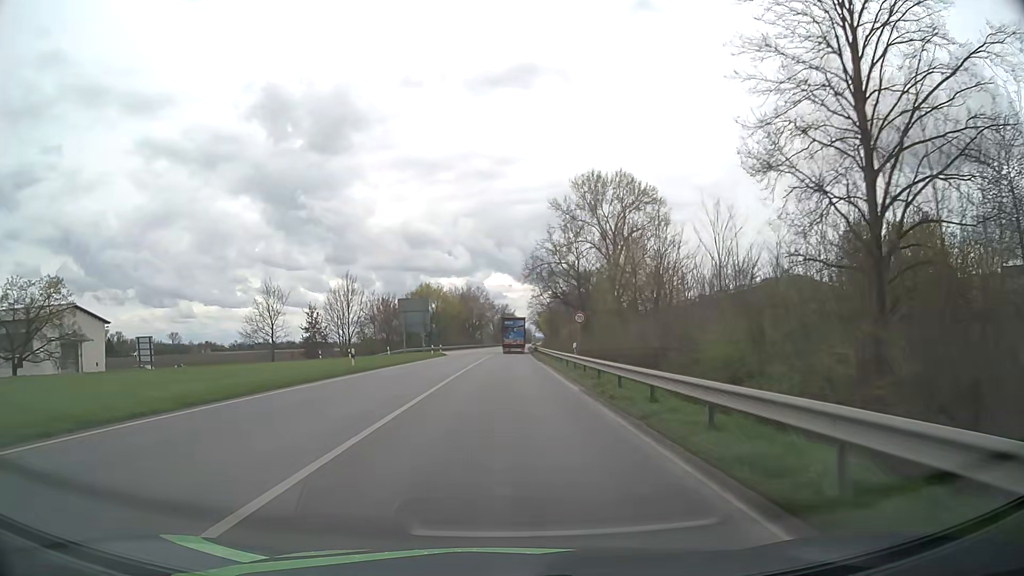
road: primary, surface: asphalt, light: Day
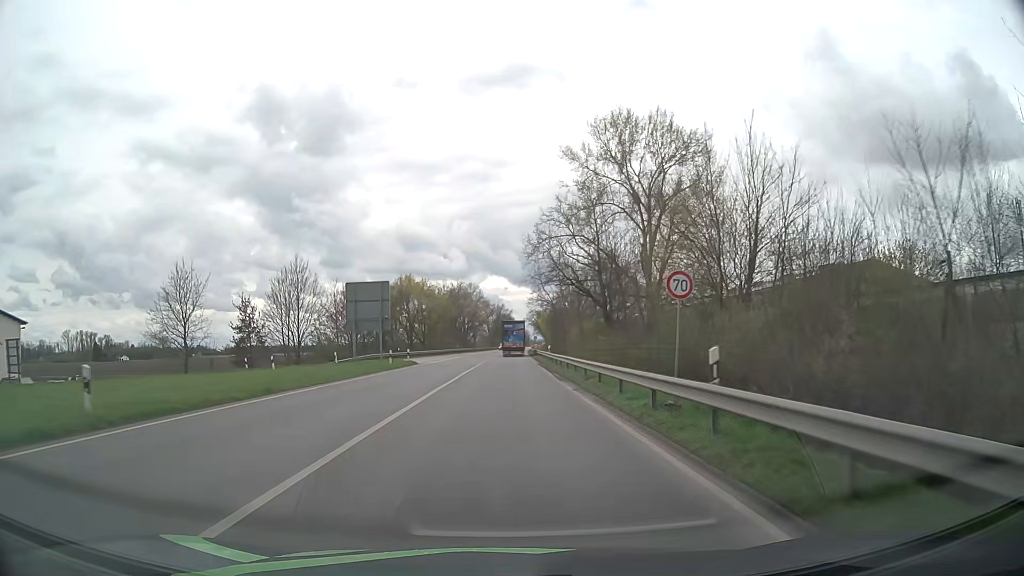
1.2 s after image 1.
(+0.1, +20.4) m; +1°
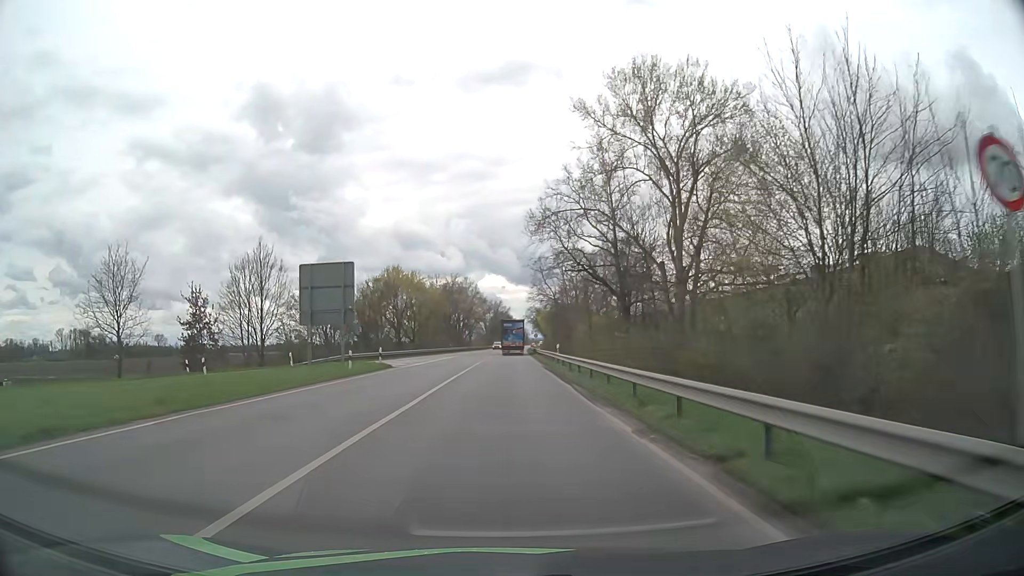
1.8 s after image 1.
(0.0, +10.1) m; 0°
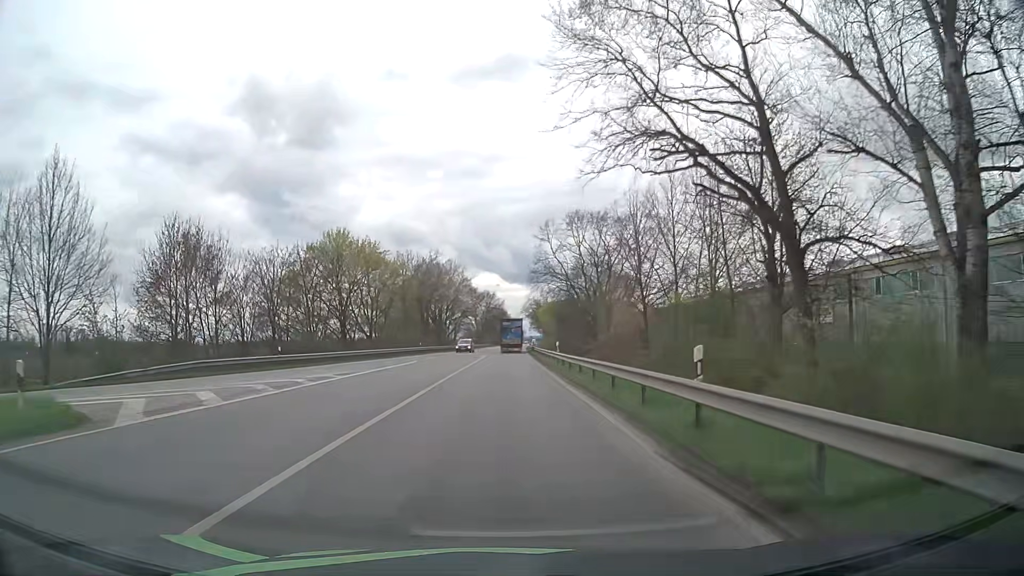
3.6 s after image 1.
(+0.1, +29.6) m; 0°
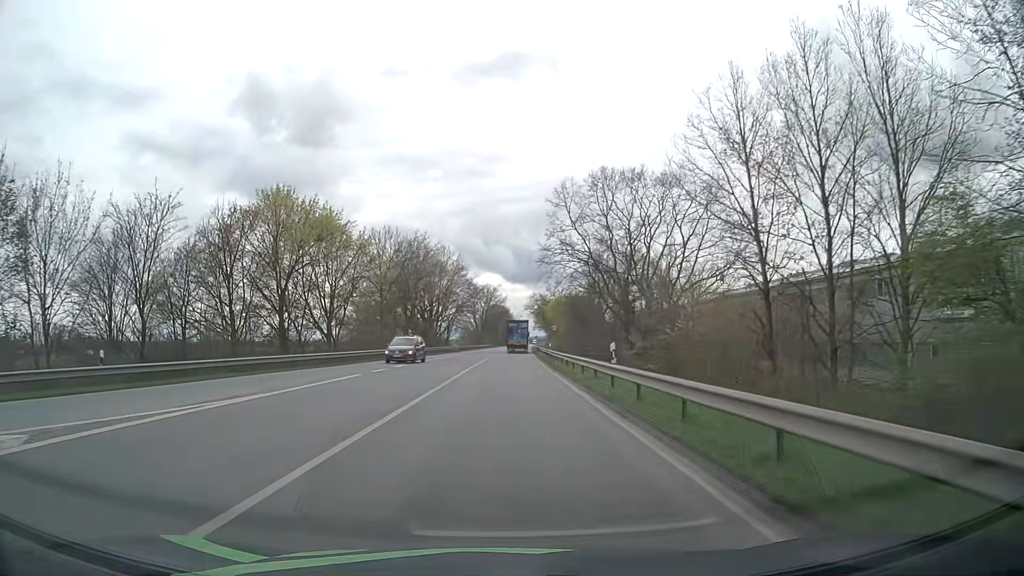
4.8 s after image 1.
(0.0, +18.8) m; 0°
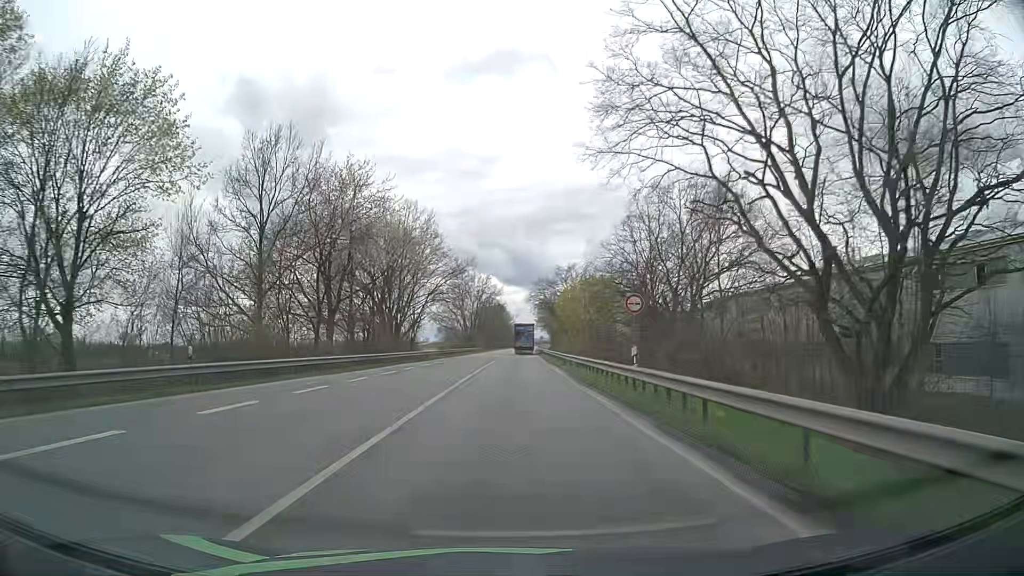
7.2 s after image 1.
(+0.1, +36.2) m; 0°
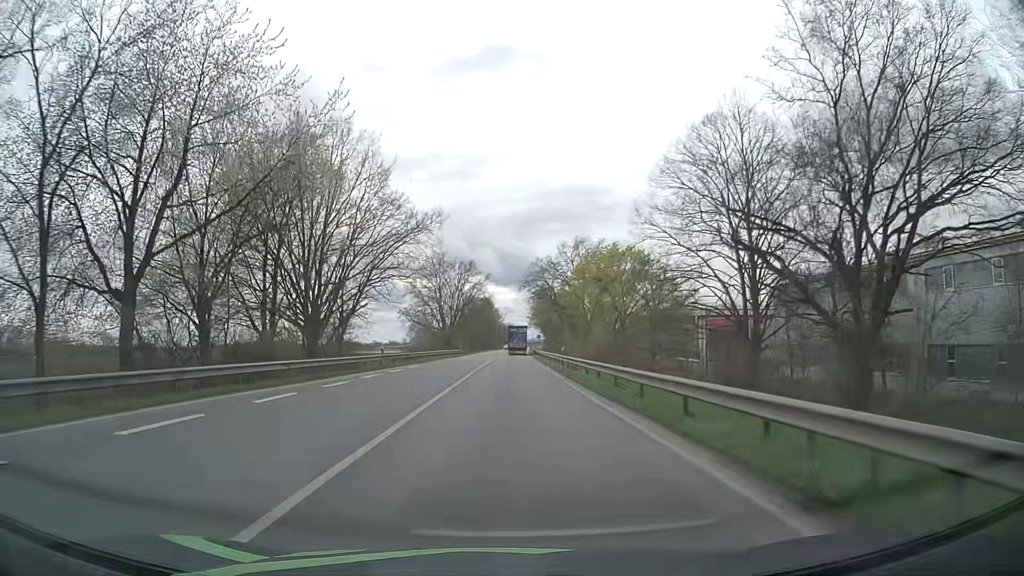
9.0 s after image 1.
(+0.2, +27.0) m; +1°
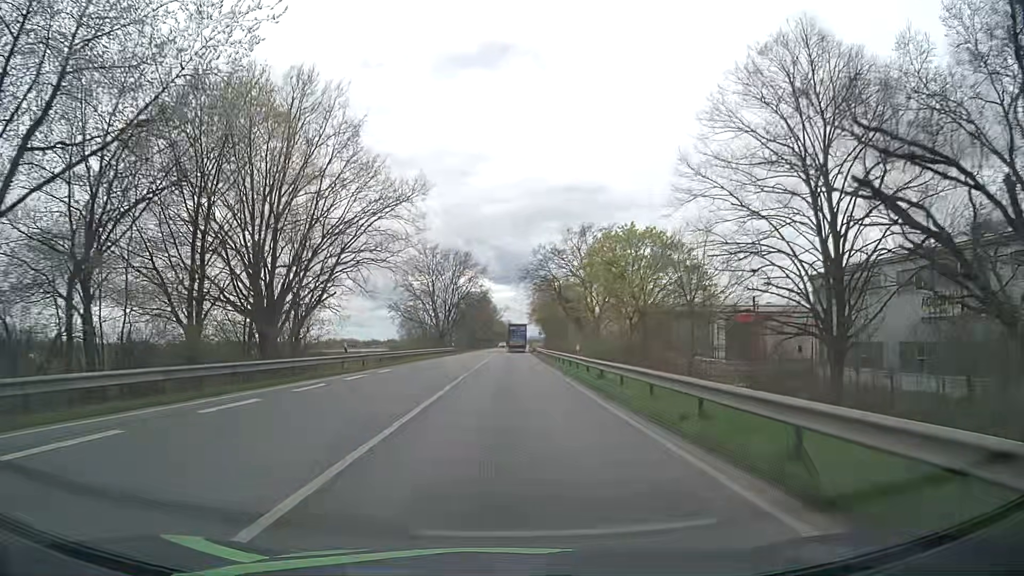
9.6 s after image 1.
(0.0, +9.1) m; 0°
(0, +10) (0, +20) (0, +30) (0, +40) (0, +50) (+1, +60) (+1, +70) (+1, +80) (+1, +90) (+2, +100) m
